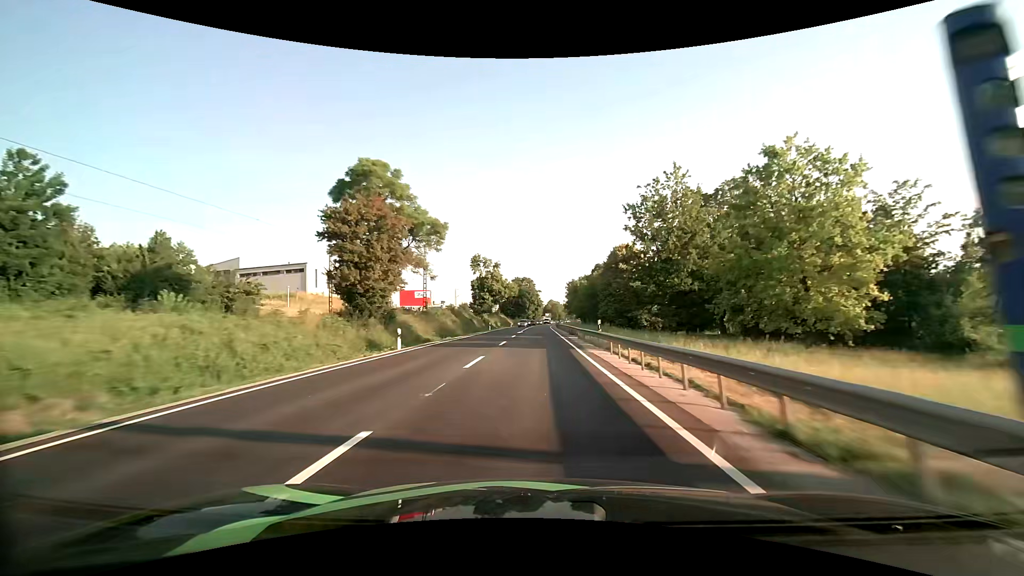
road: primary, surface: asphalt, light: Day
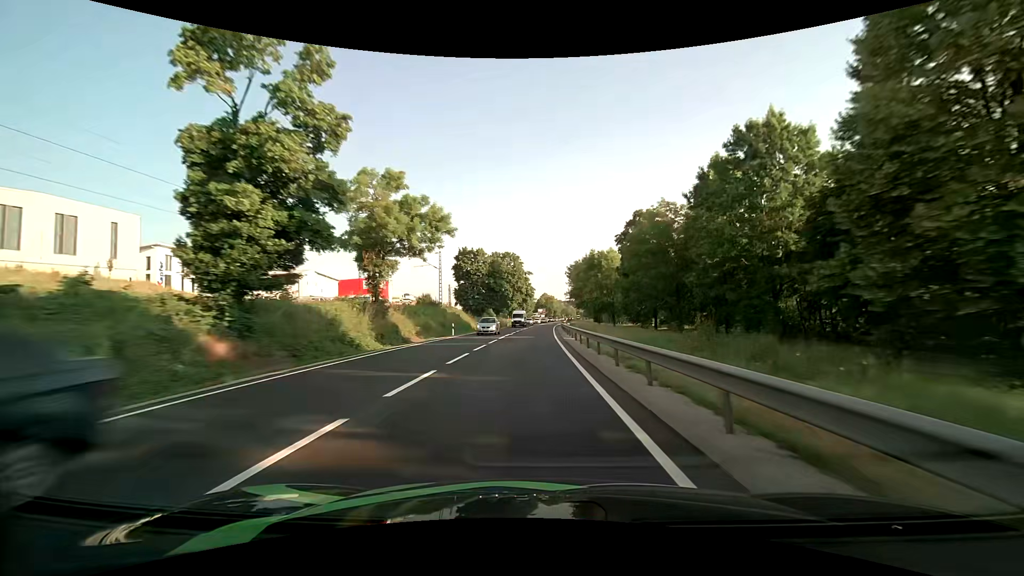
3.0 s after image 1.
(+0.6, +66.2) m; +1°
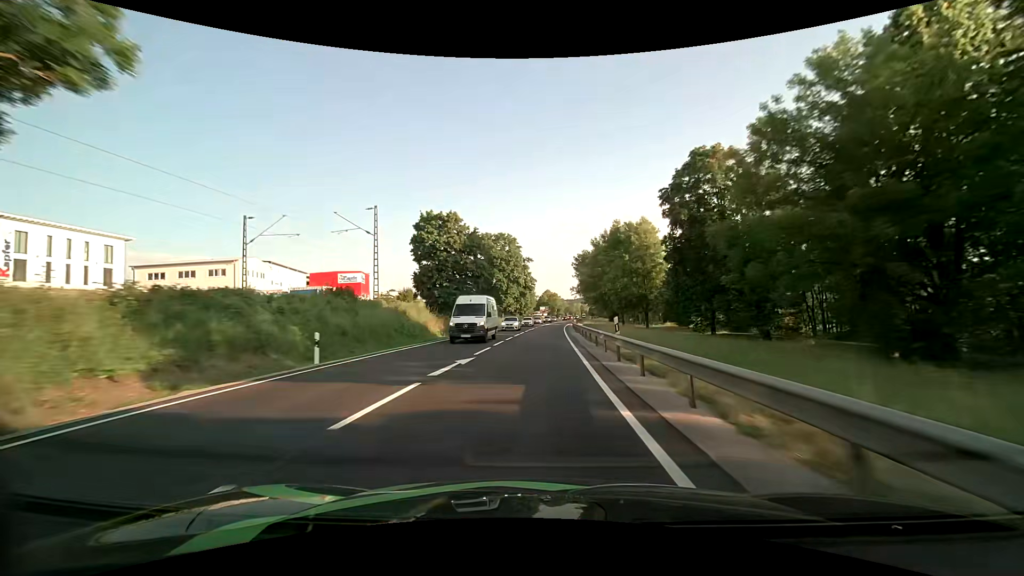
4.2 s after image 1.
(0.0, +26.6) m; 0°
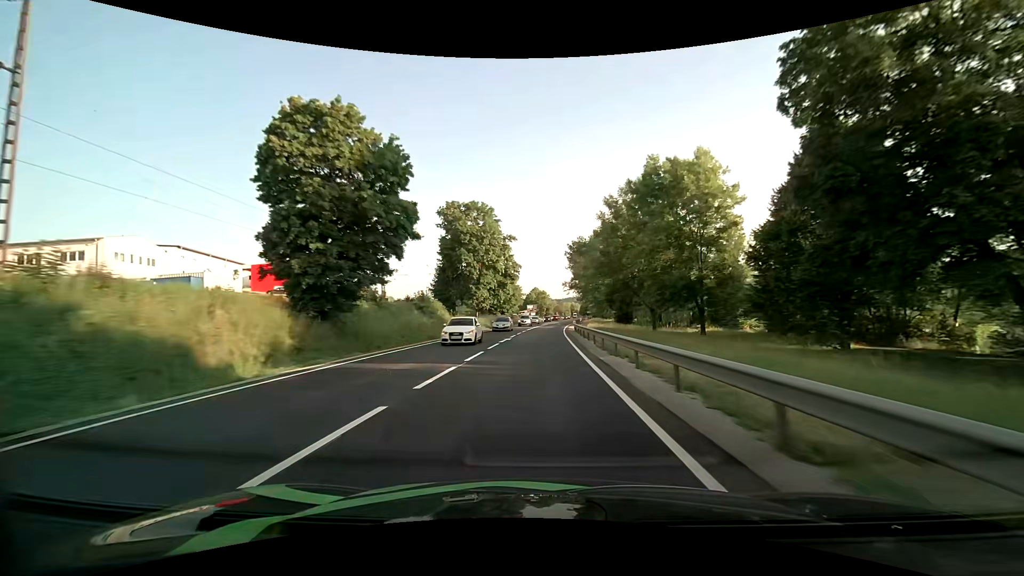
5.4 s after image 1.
(+0.2, +26.6) m; +1°
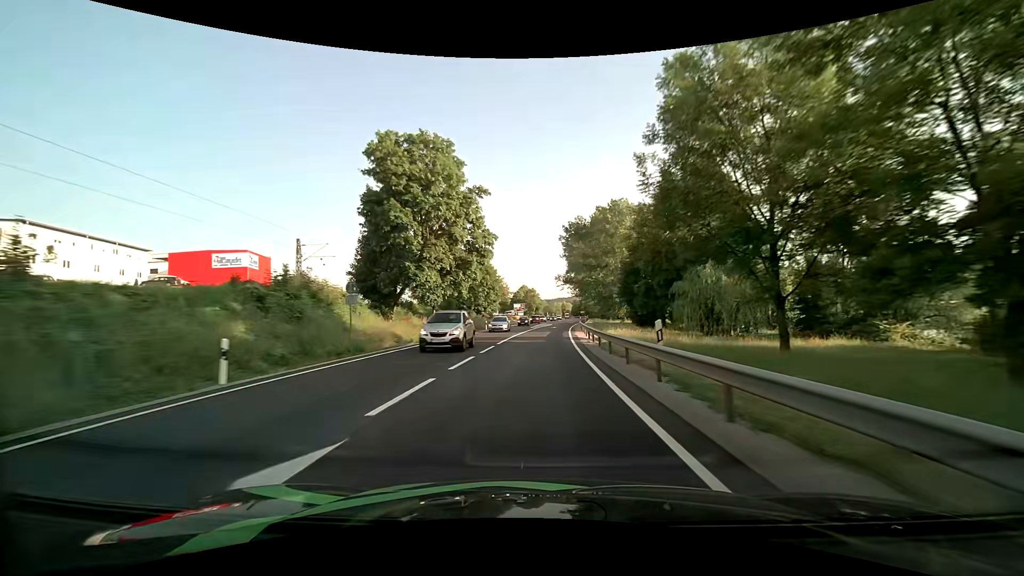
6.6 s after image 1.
(+0.4, +26.7) m; +1°
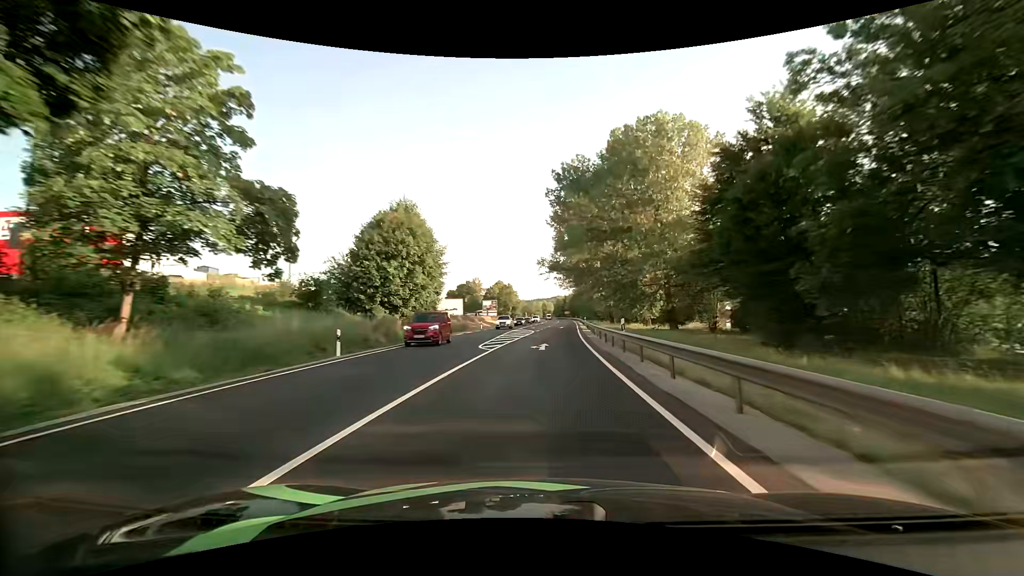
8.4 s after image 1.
(+0.7, +39.7) m; +2°
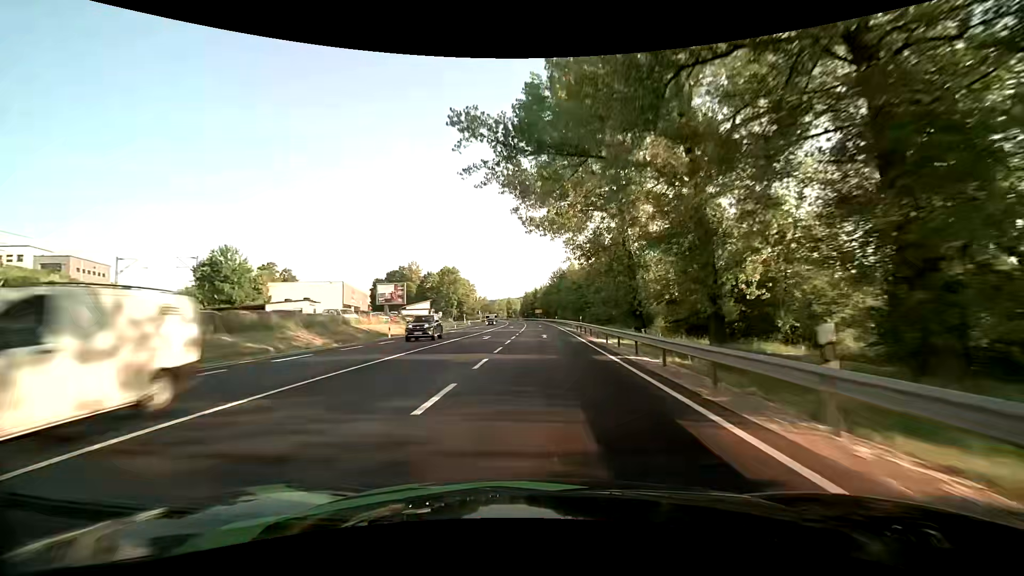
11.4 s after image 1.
(+2.6, +65.9) m; +3°
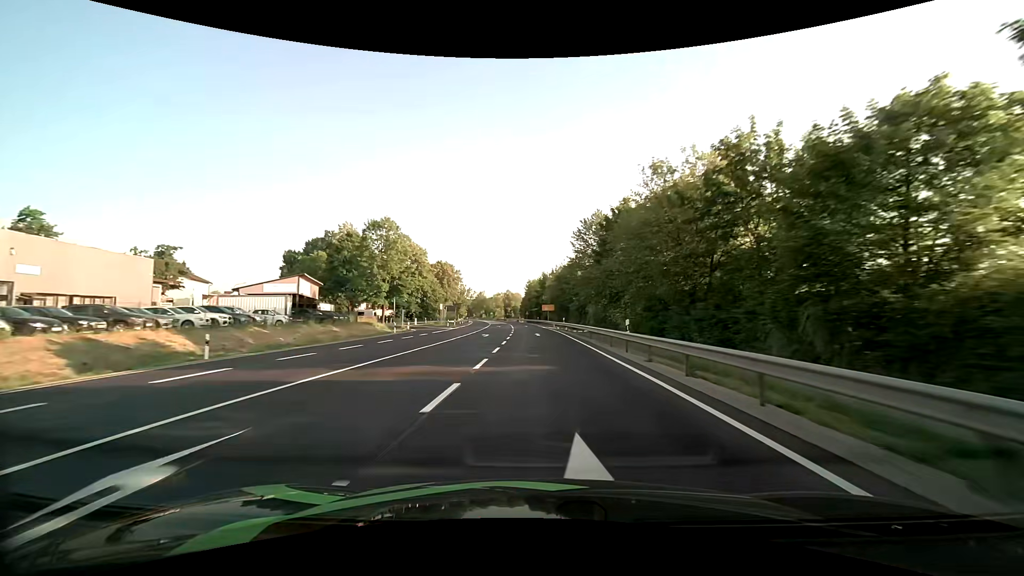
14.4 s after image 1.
(0.0, +66.1) m; -1°
(0, +10) (0, +20) (0, +30) (-1, +40) (-1, +50) (-1, +60) (-2, +70) (-3, +80) (-4, +90) (-4, +100) m
